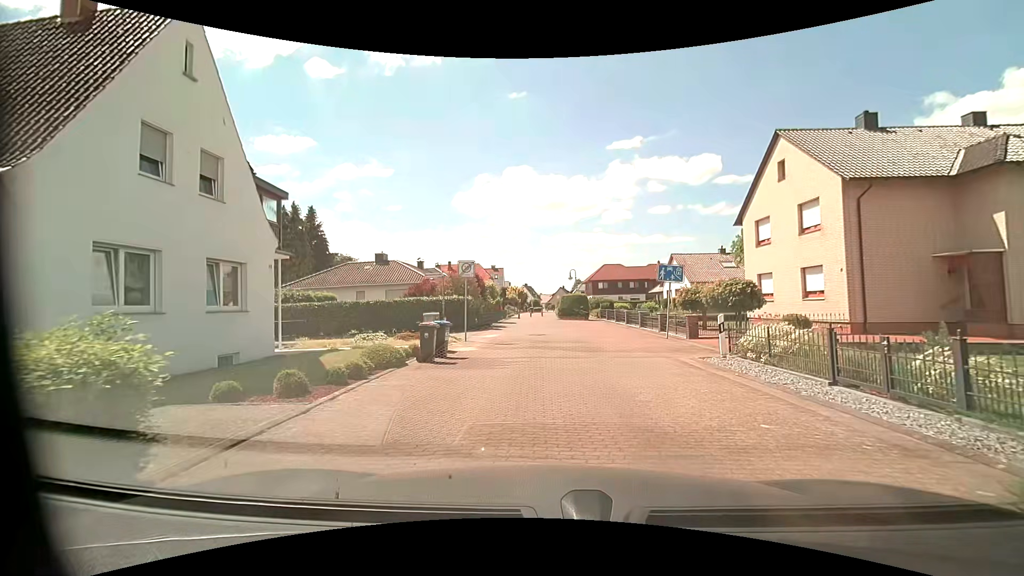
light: Day
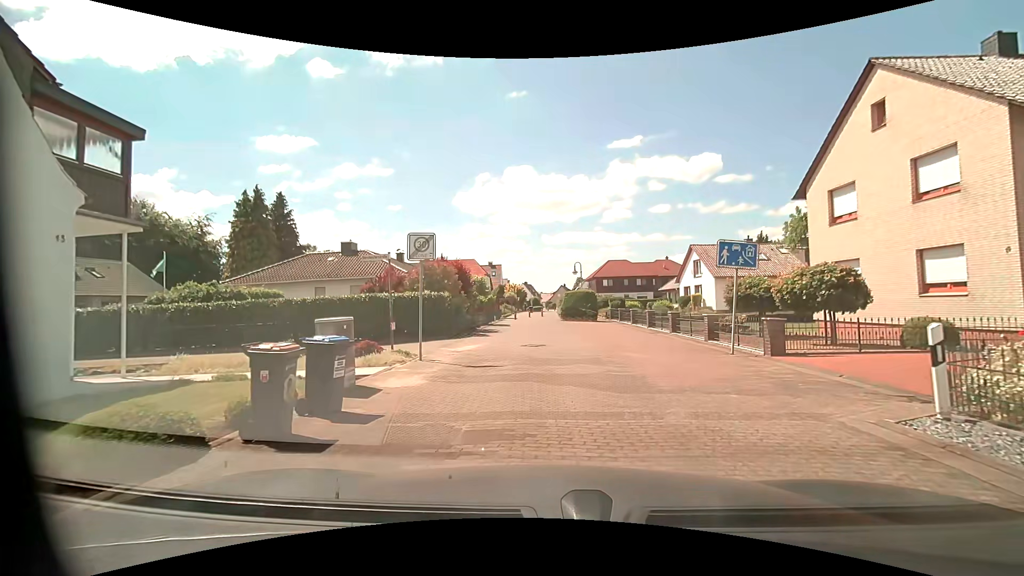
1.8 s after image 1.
(-0.1, +6.9) m; -1°
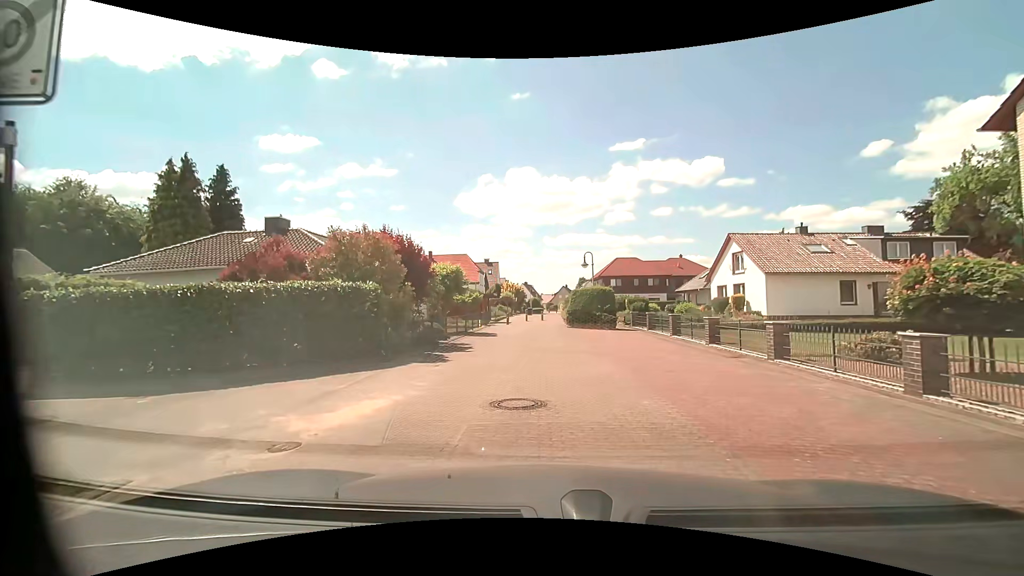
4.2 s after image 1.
(0.0, +9.5) m; -1°
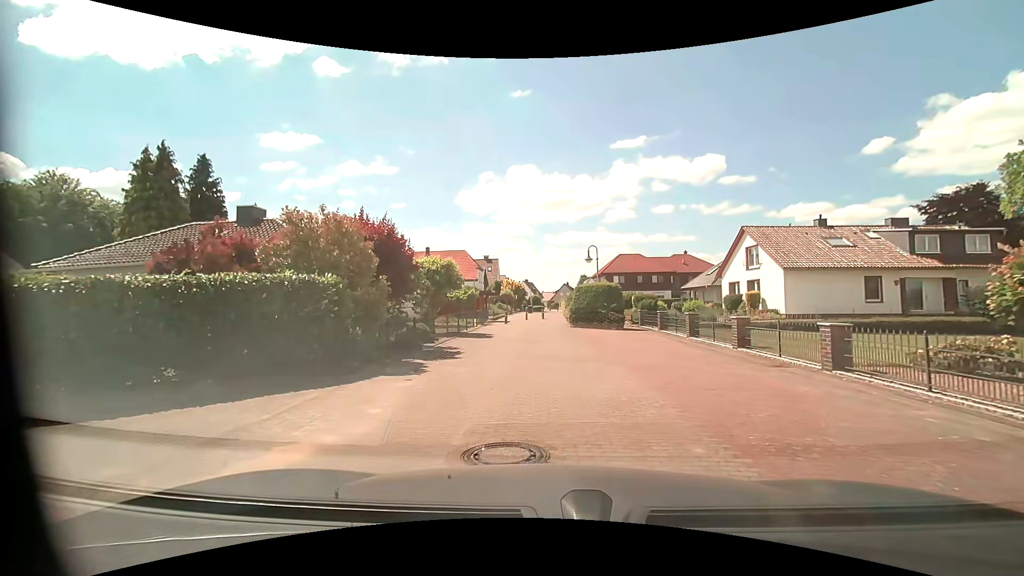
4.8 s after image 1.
(0.0, +2.3) m; +2°
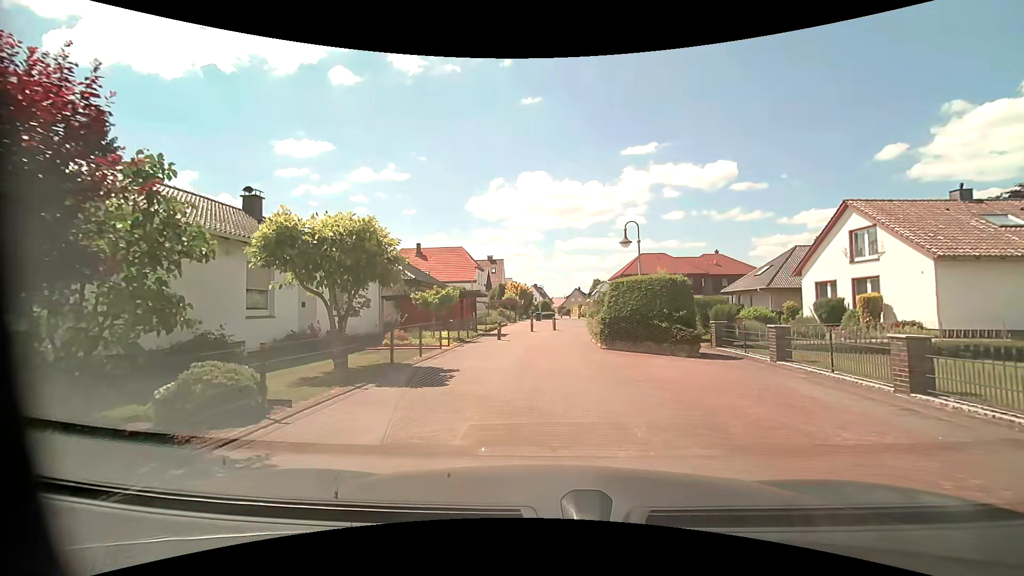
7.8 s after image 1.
(-0.3, +10.6) m; -1°
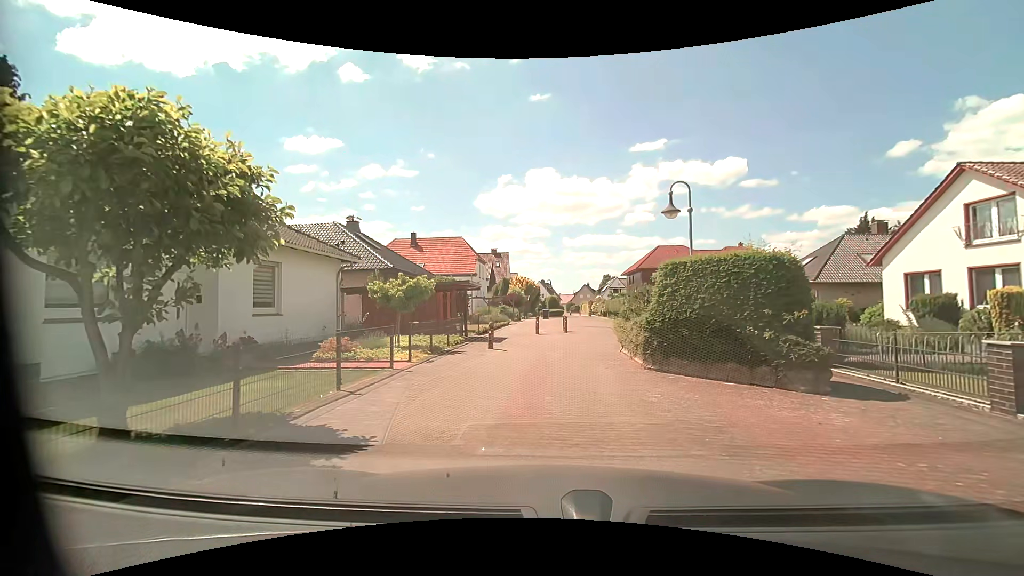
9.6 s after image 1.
(-0.1, +5.9) m; -1°
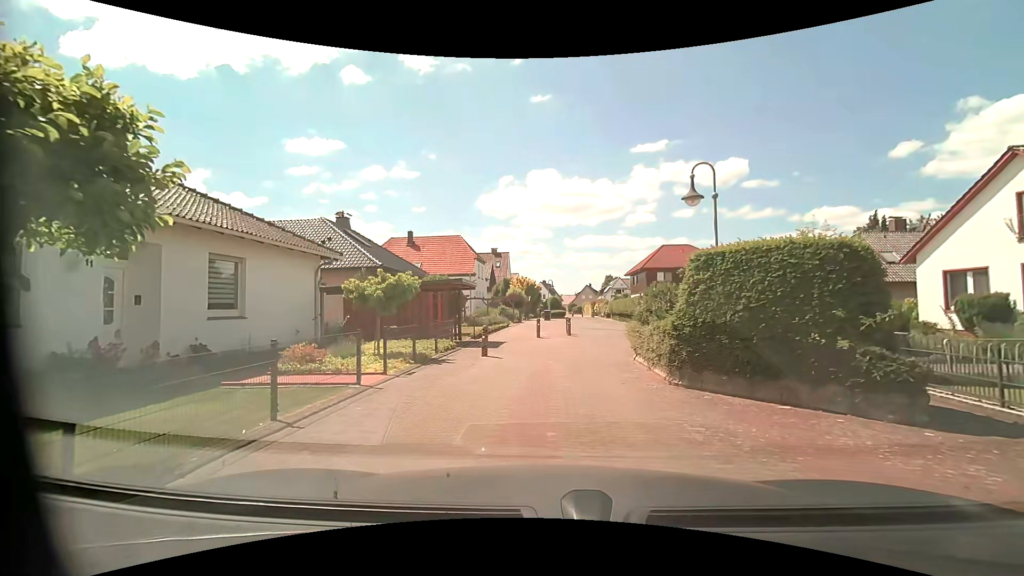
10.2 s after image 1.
(0.0, +1.9) m; 0°
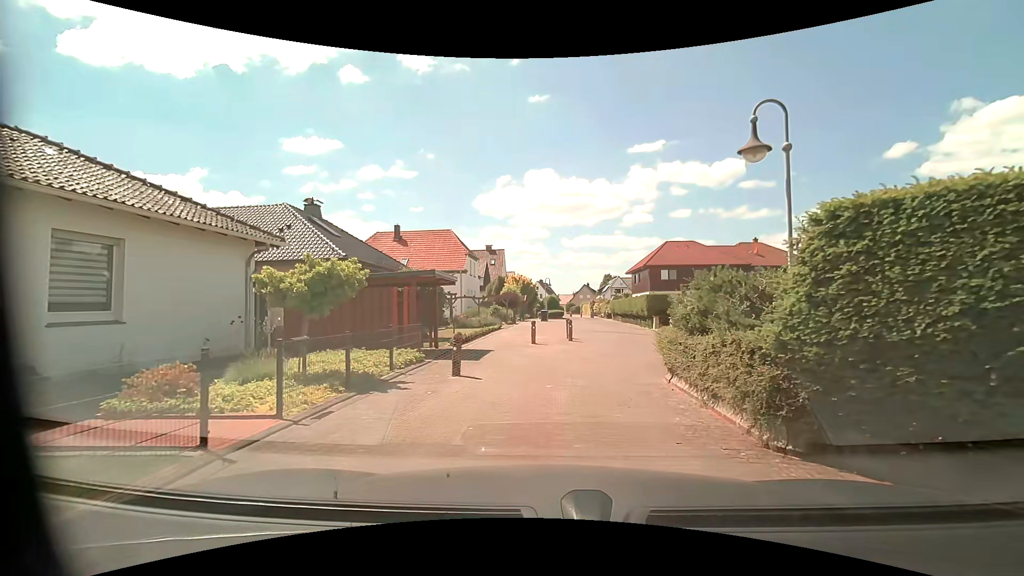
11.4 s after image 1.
(0.0, +3.8) m; 0°
(0, +10) (+3, +20) (+4, +30) (+5, +40) (+5, +50) (+5, +60) (+3, +69) (+2, +79) (+2, +89) (+2, +99) m
